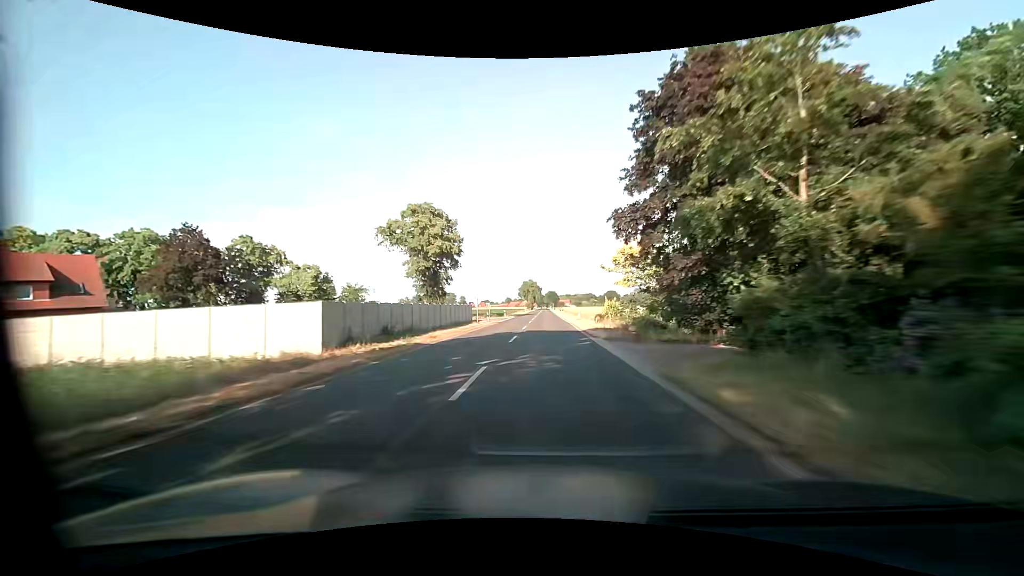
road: secondary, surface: asphalt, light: Day
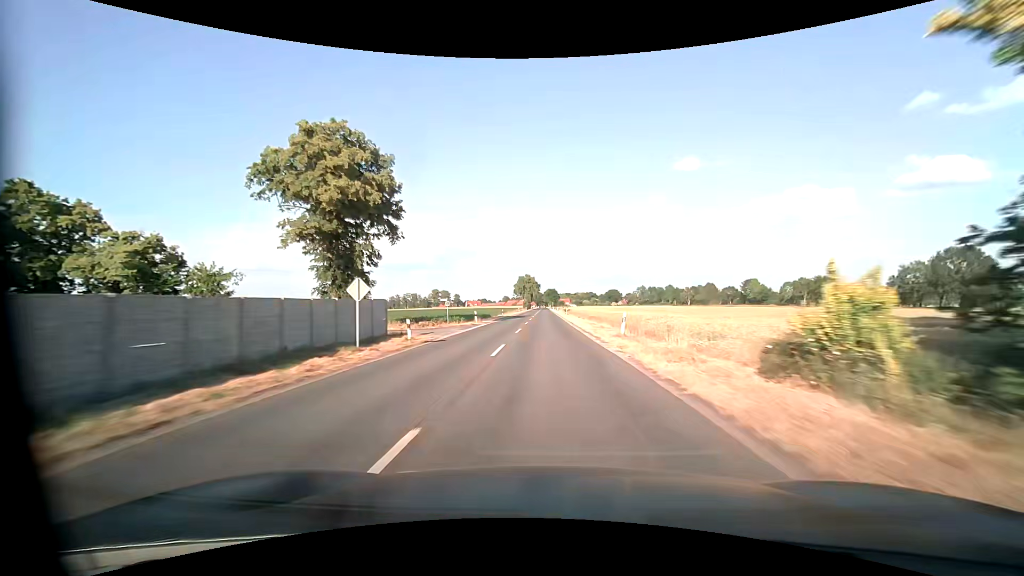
(-0.1, +29.8) m; -1°
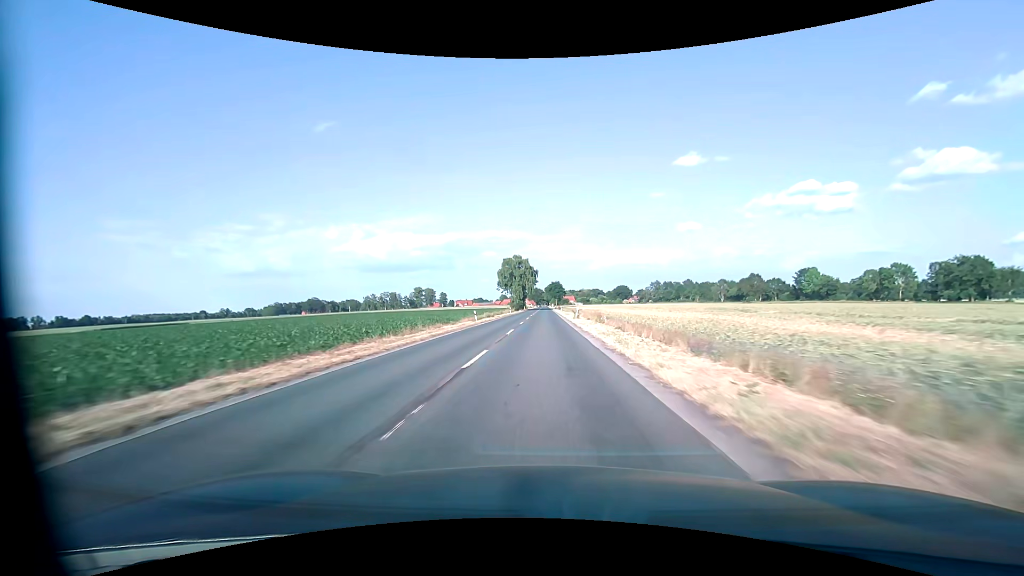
(+0.9, +74.9) m; +1°
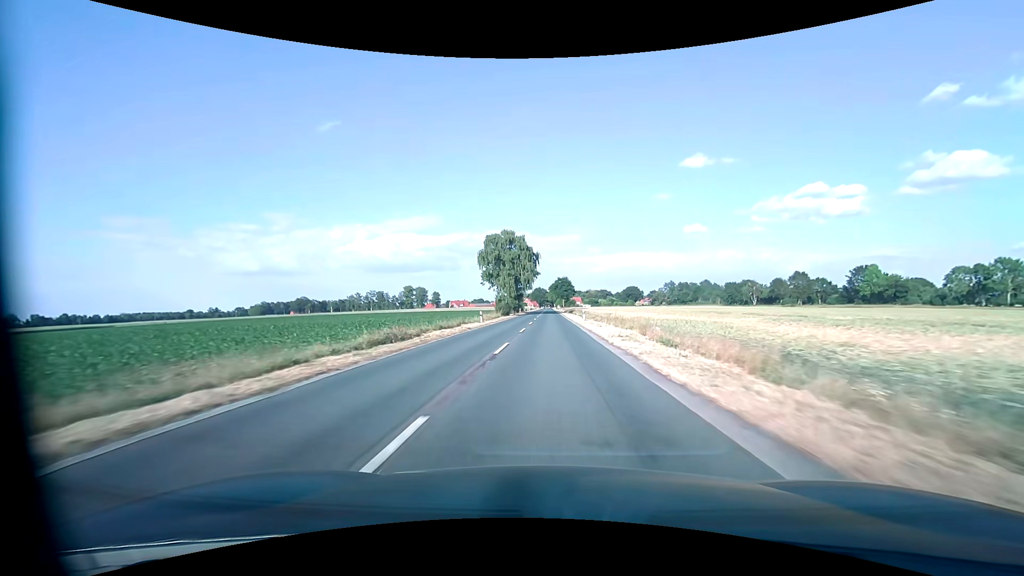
(-0.4, +44.7) m; -1°
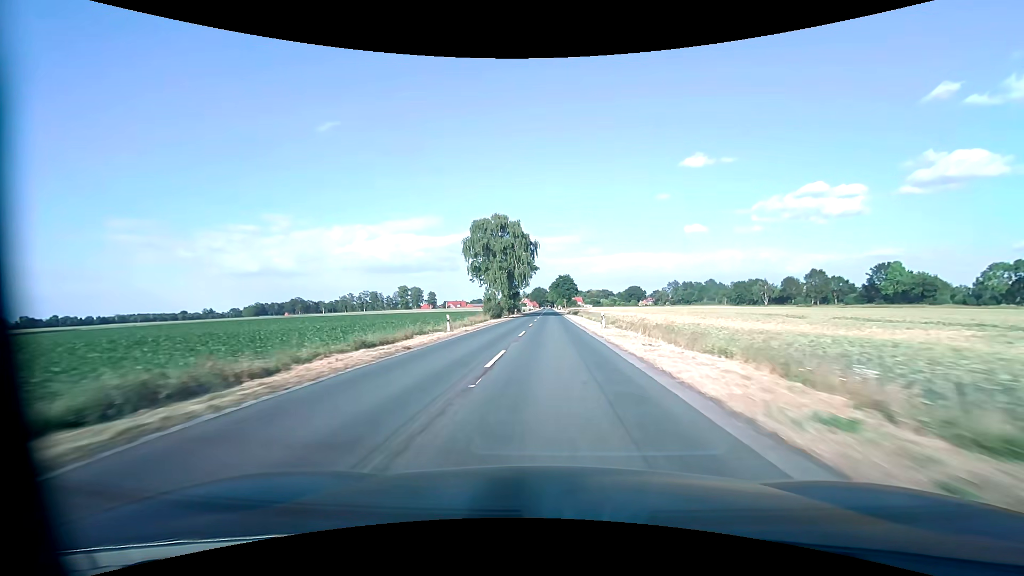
(0.0, +14.9) m; 0°
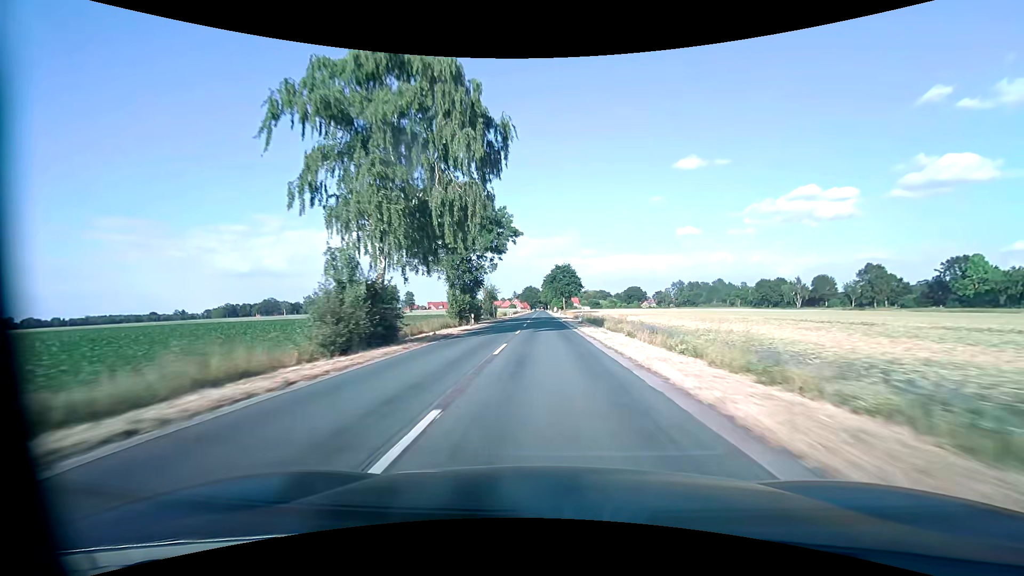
(+0.5, +44.7) m; +1°
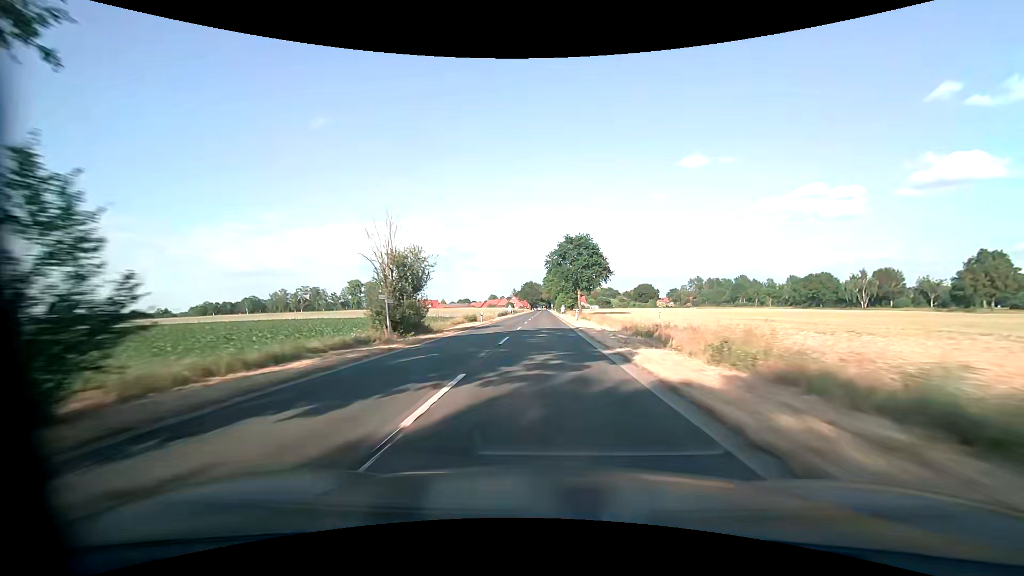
(-0.1, +44.9) m; 0°
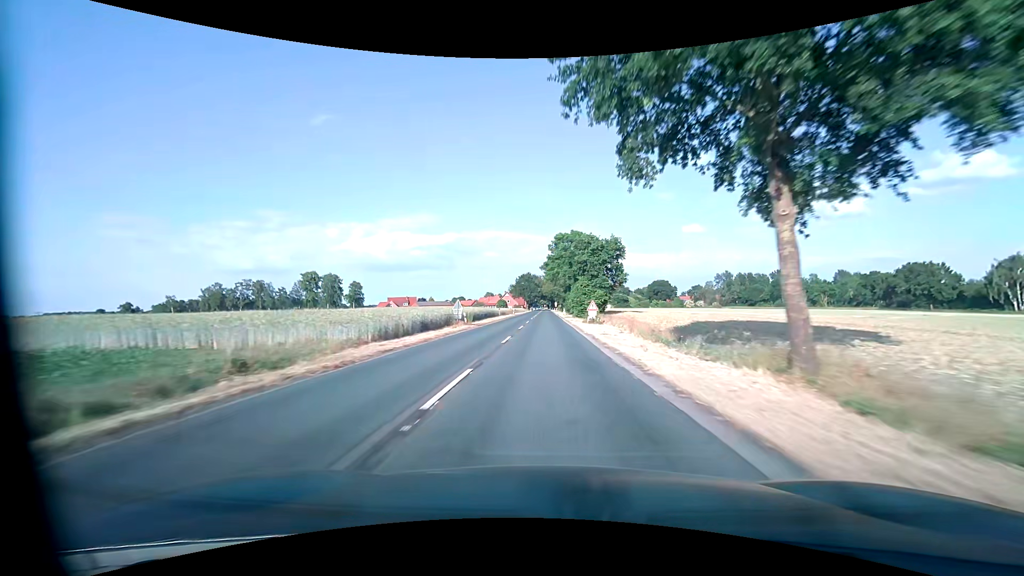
(-0.2, +59.2) m; 0°
(0, +10) (0, +20) (0, +30) (0, +40) (0, +50) (0, +60) (0, +70) (0, +80) (0, +90) (0, +100) m
